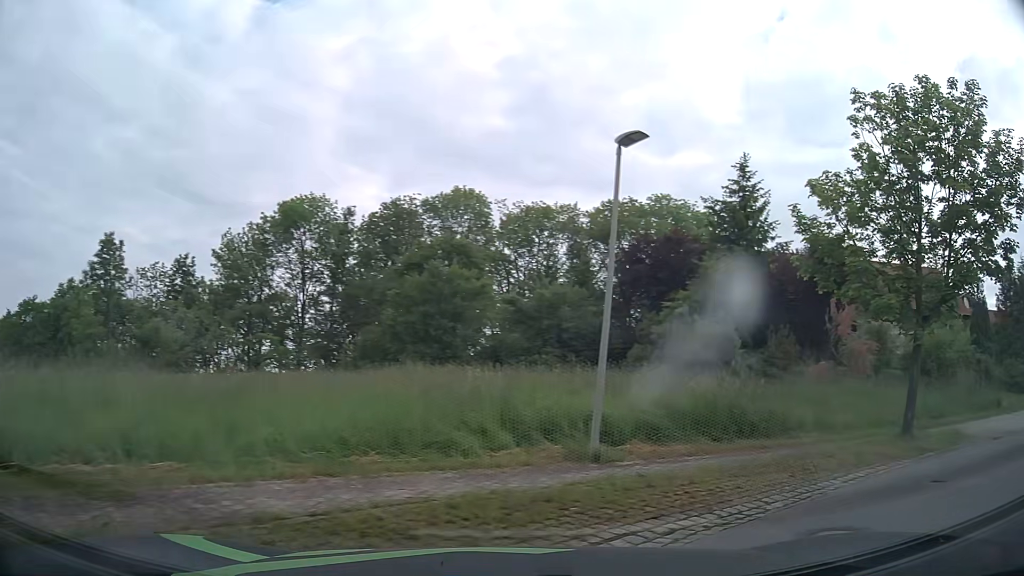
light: Day
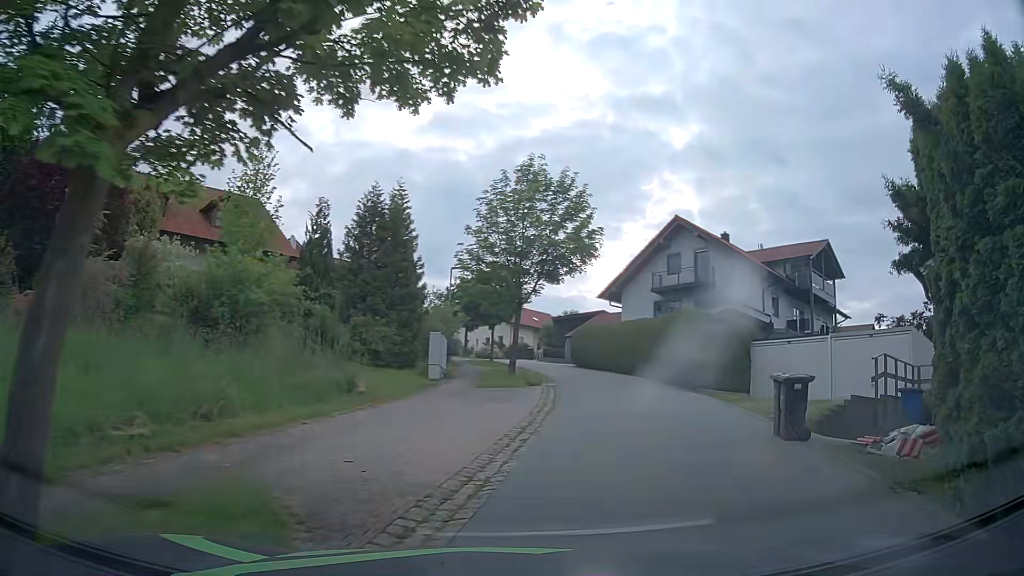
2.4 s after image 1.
(+5.9, +9.4) m; +62°
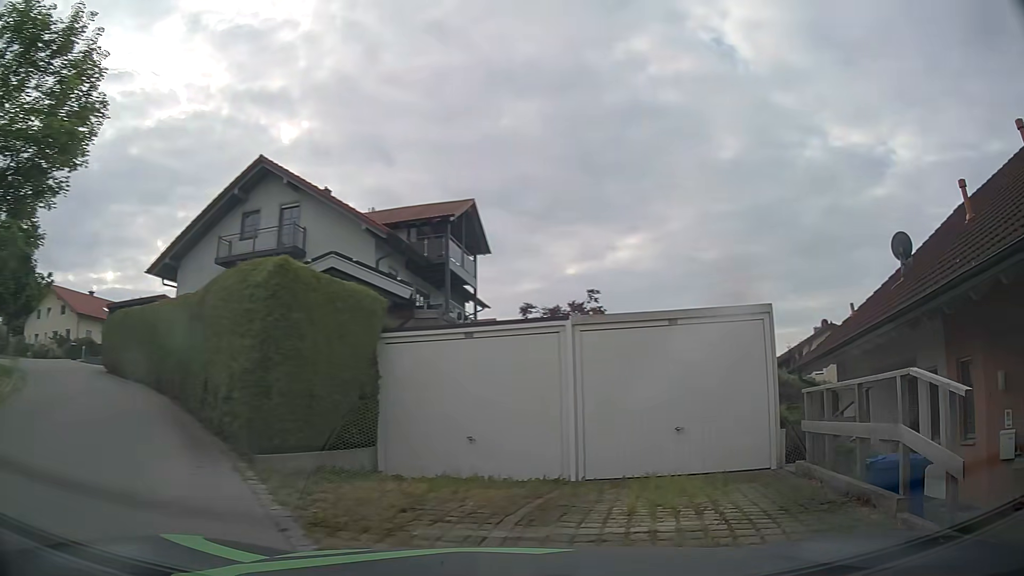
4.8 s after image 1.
(+2.8, +12.3) m; +37°
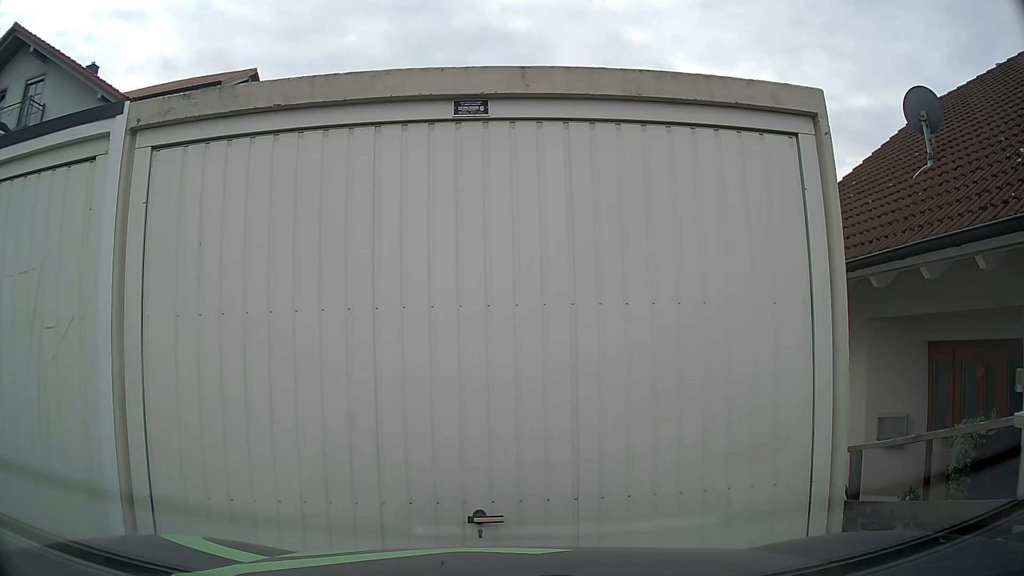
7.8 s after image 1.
(+1.1, +6.5) m; +13°
